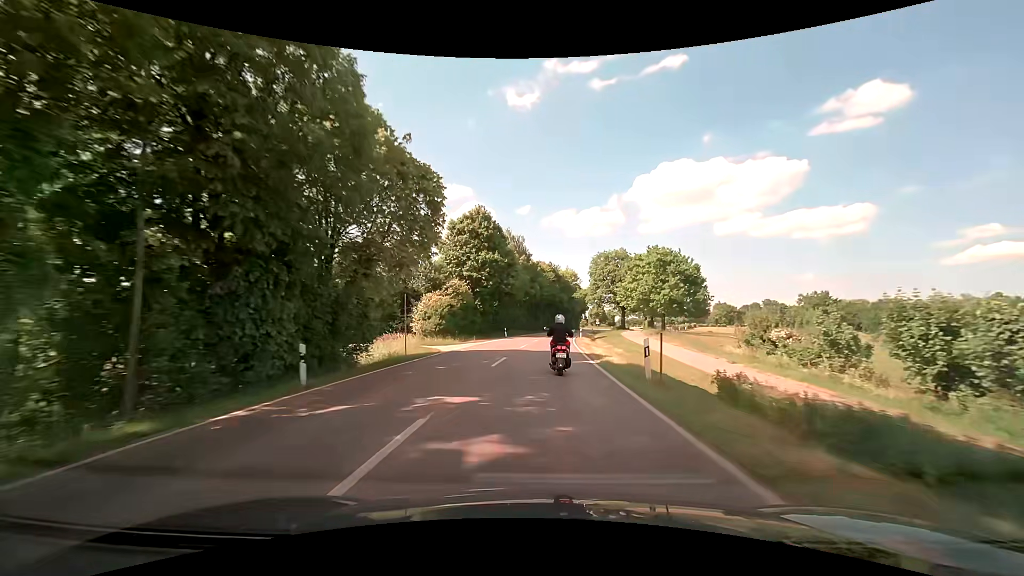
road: secondary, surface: asphalt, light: Day
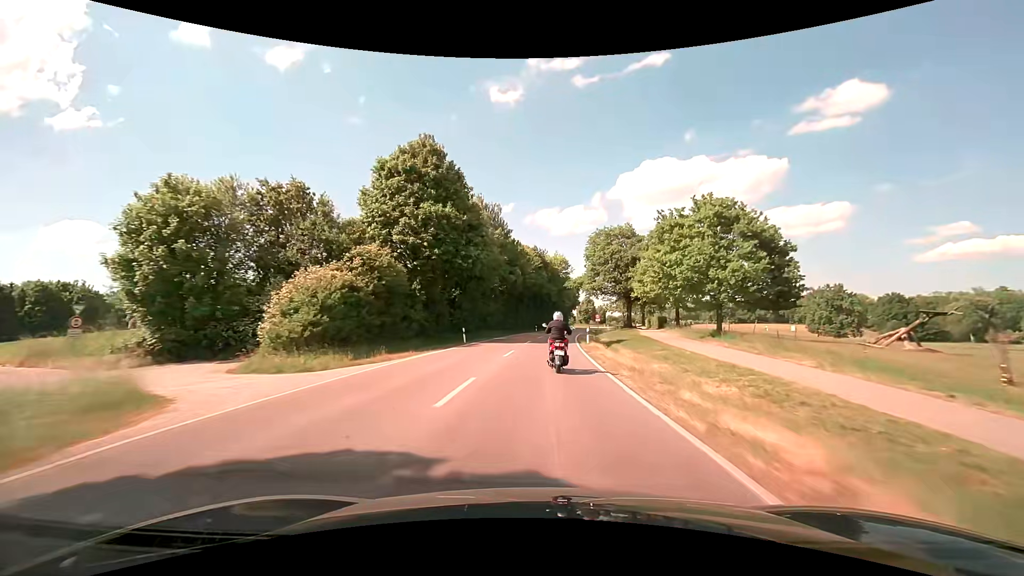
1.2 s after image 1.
(+0.3, +22.3) m; +2°
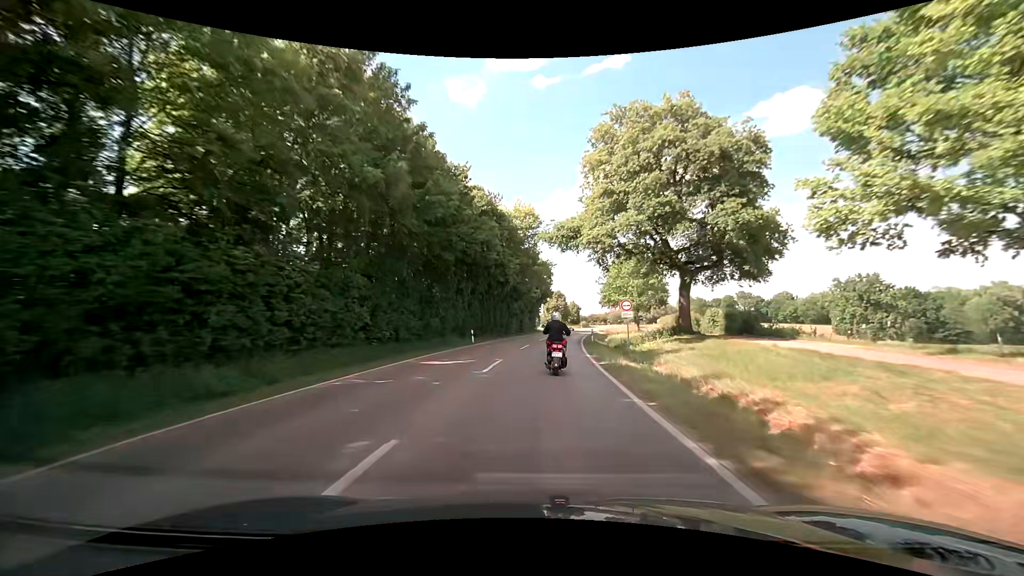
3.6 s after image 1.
(+1.5, +44.1) m; +4°
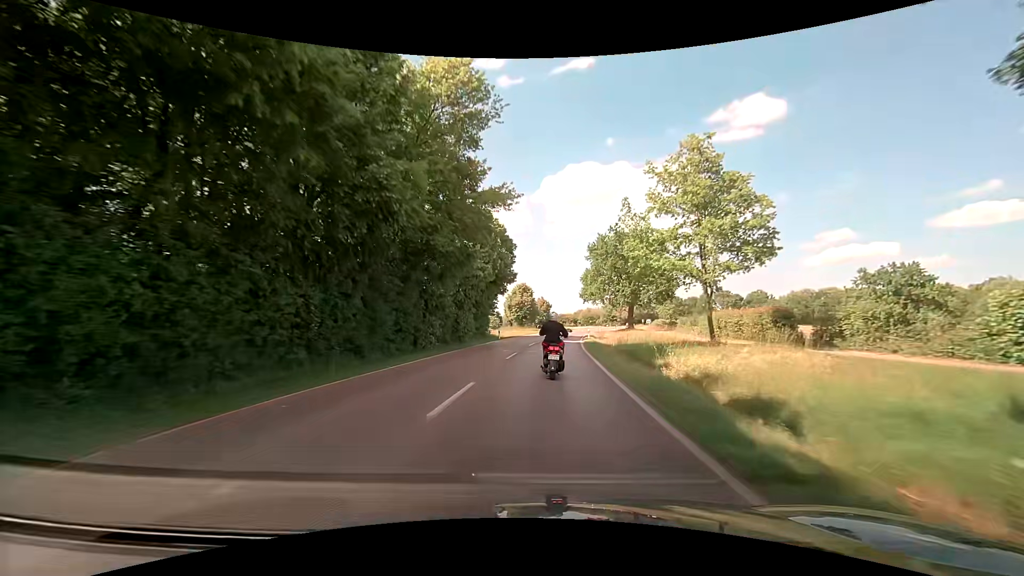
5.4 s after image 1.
(+1.0, +32.2) m; +4°
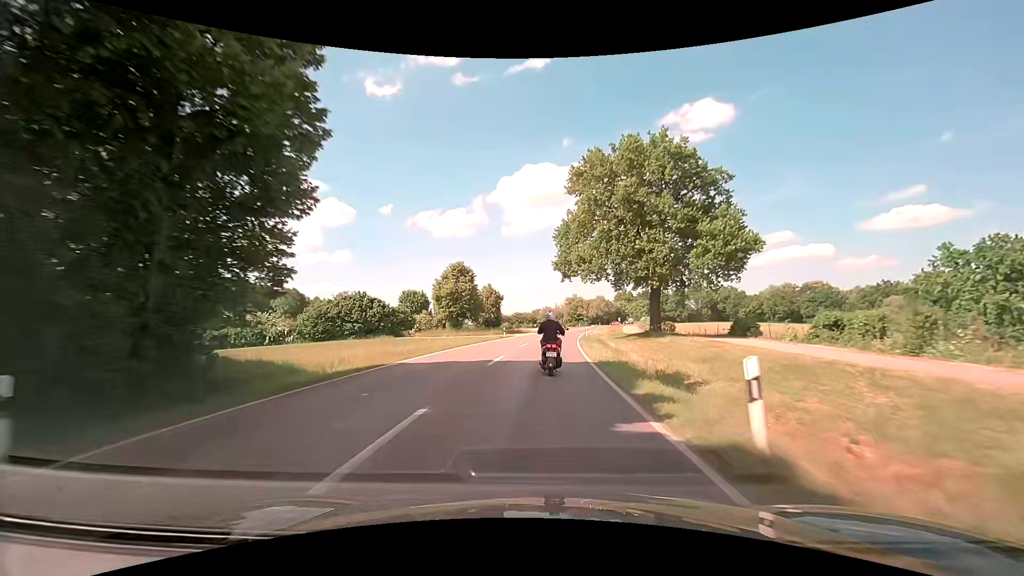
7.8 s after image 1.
(+1.9, +41.3) m; +5°
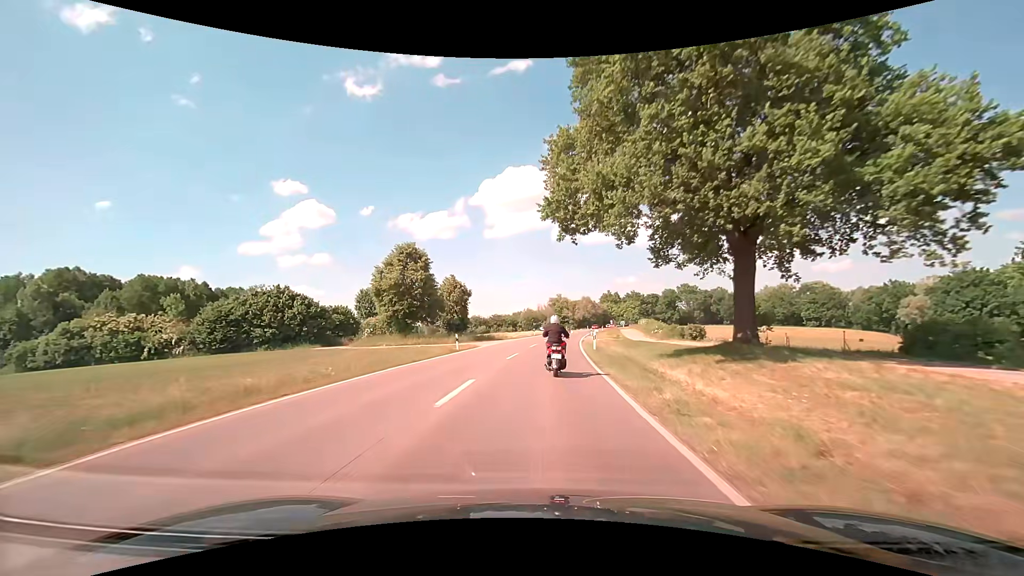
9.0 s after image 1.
(+0.4, +20.6) m; +2°
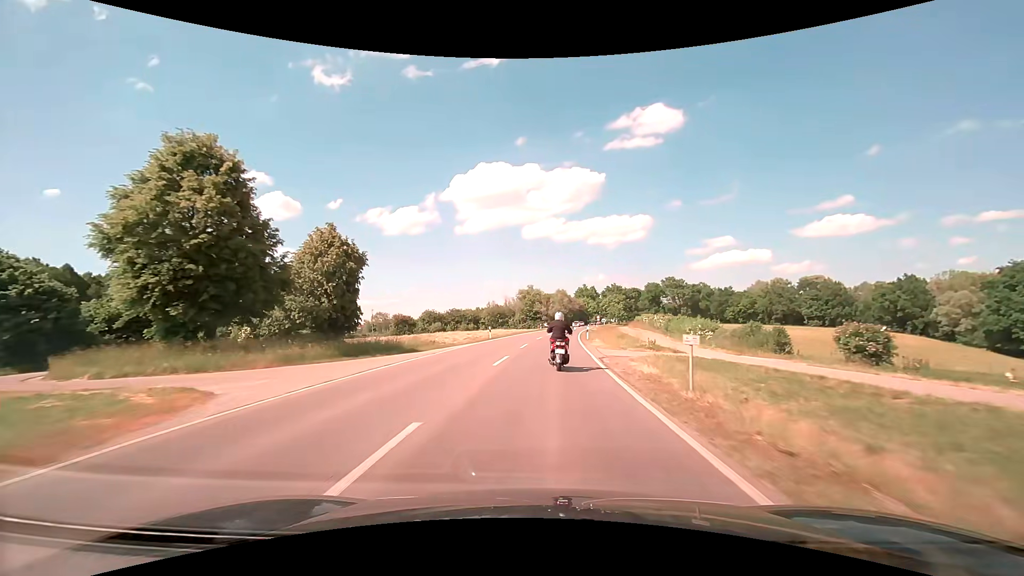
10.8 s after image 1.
(+0.9, +31.2) m; +3°
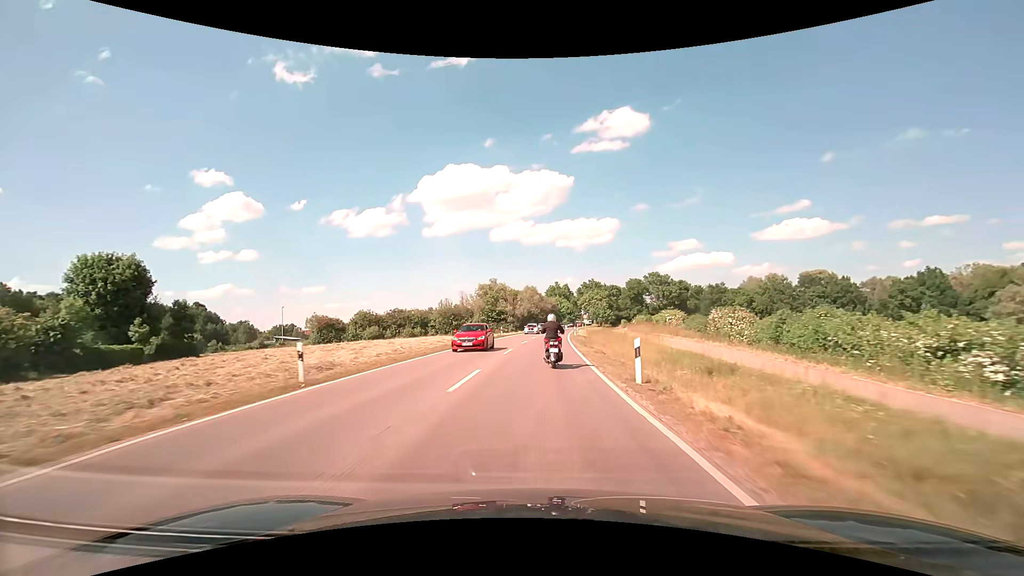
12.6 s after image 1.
(+1.1, +30.9) m; +4°
(0, +10) (0, +20) (0, +30) (+1, +40) (+1, +50) (+2, +60) (+3, +70) (+4, +80) (+4, +90) (+5, +100) m
